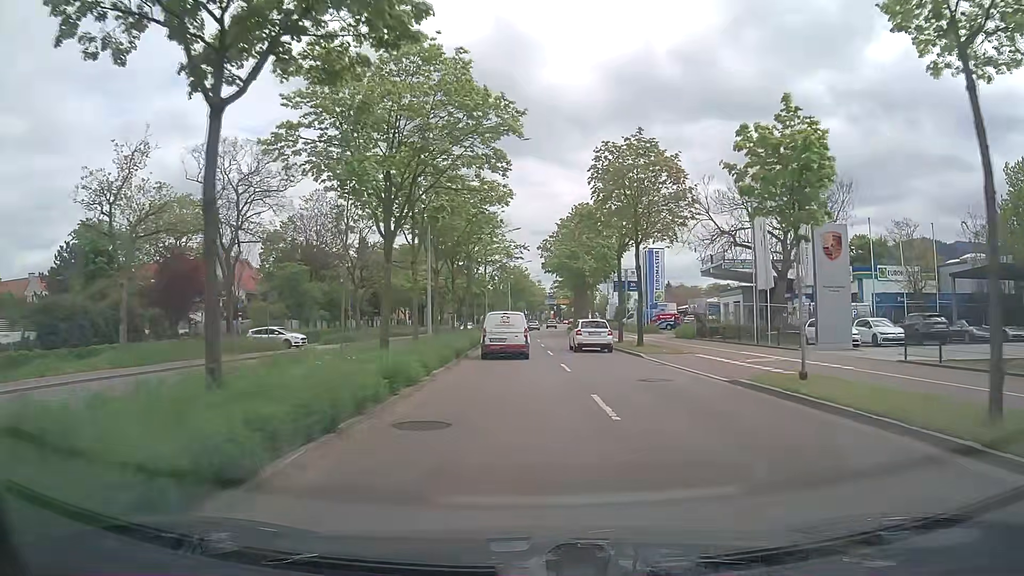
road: primary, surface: asphalt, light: Day
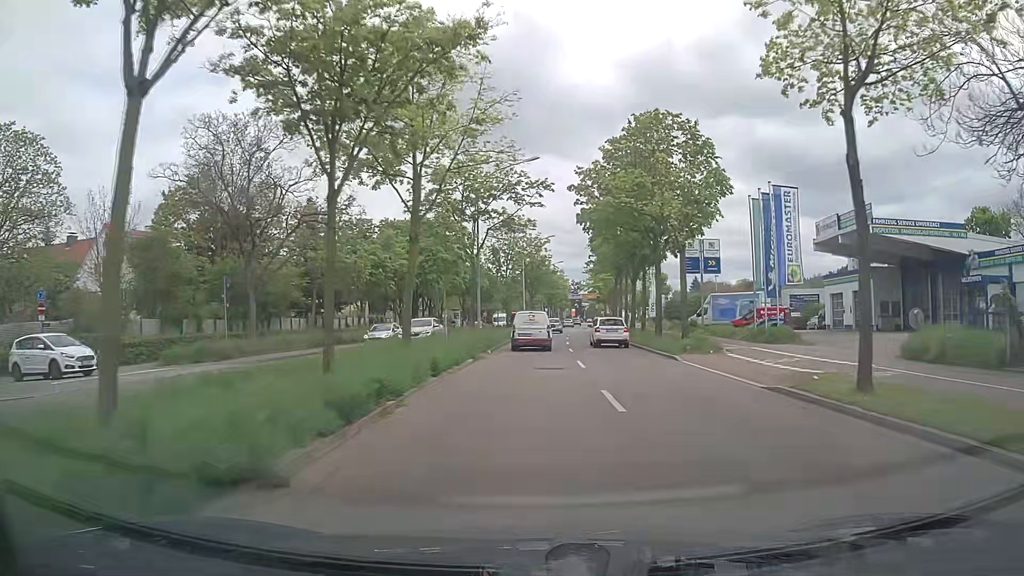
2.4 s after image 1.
(-0.4, +26.9) m; -2°
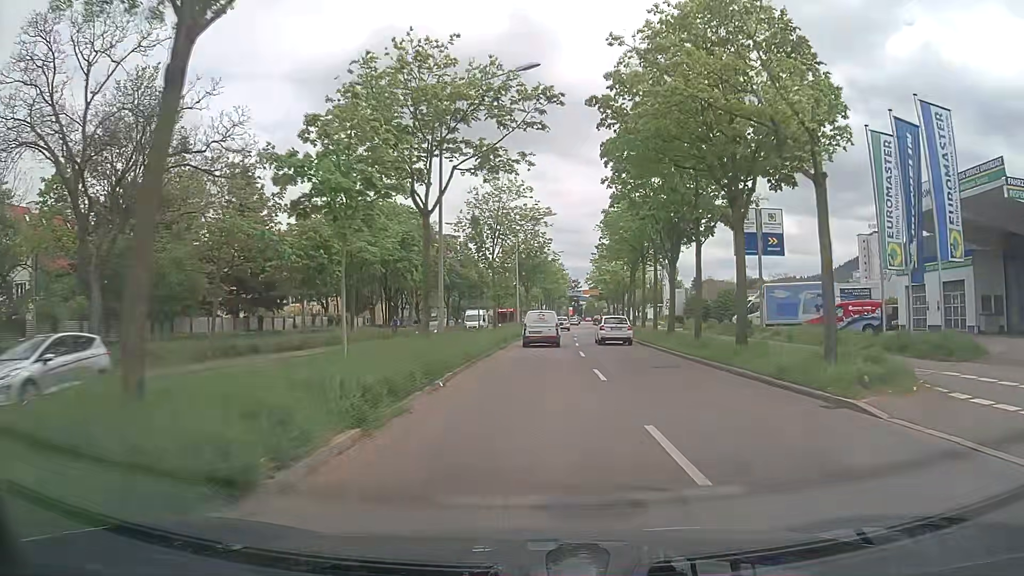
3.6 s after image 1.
(+0.1, +13.6) m; 0°
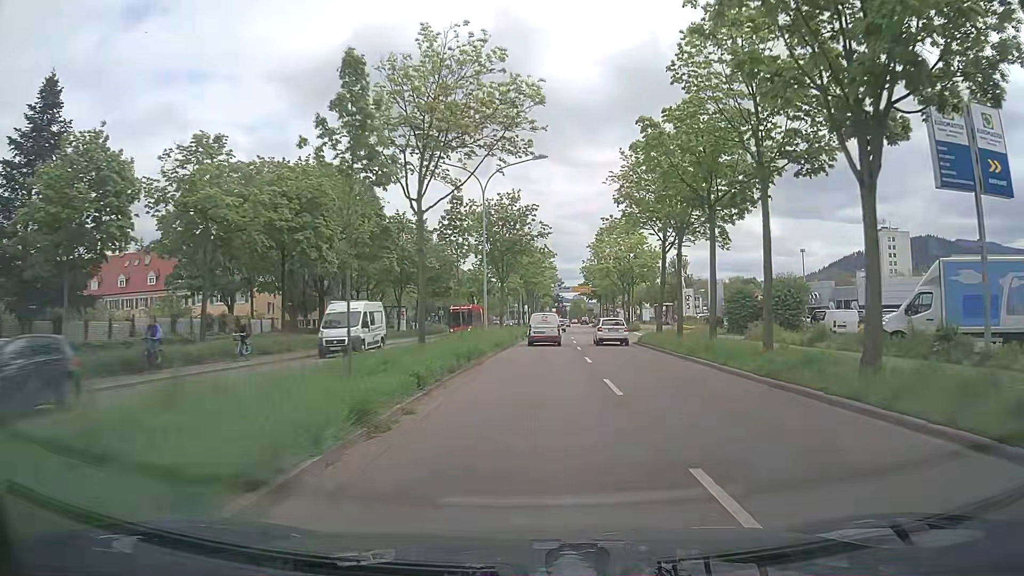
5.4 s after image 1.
(+0.4, +20.6) m; +2°
(0, +10) (0, +20) (+1, +30) (+1, +40) (+1, +50) (+2, +60) (+3, +70) (+3, +80) (+4, +90) (+4, +100) m
